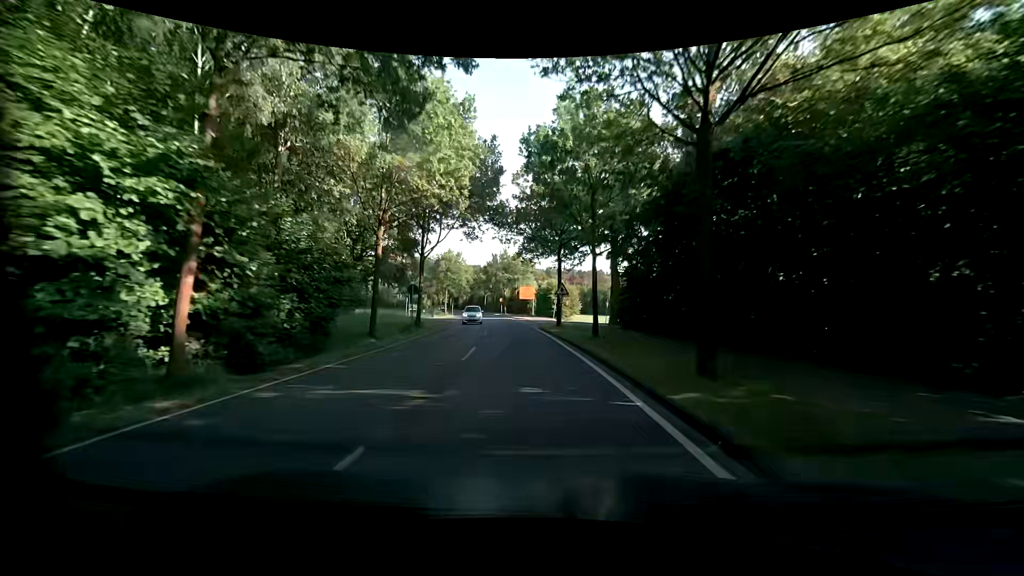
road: unclassified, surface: asphalt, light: Day
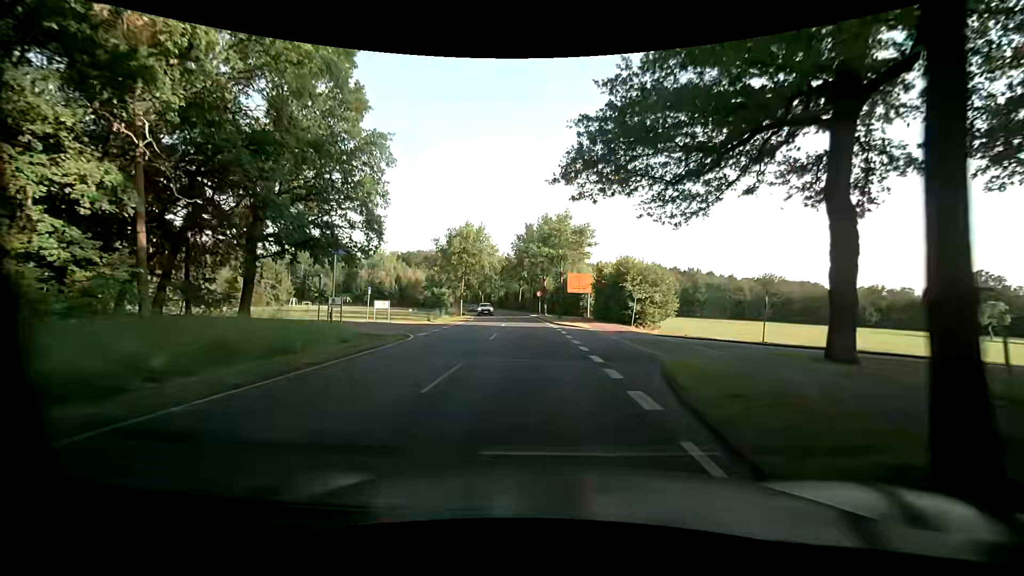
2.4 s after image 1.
(-1.0, +28.8) m; -4°
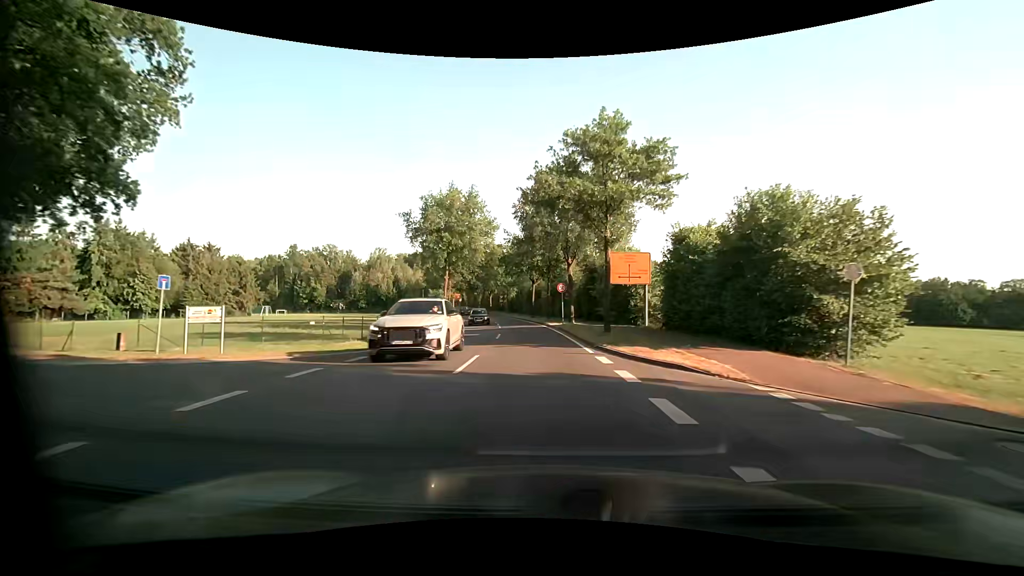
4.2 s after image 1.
(-0.6, +21.8) m; -3°
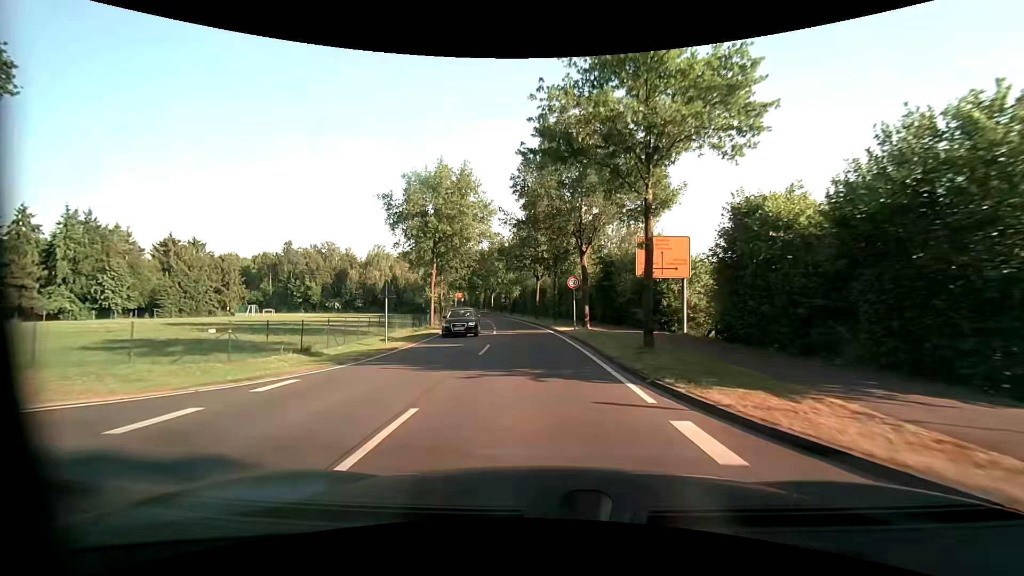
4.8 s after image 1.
(0.0, +7.3) m; 0°
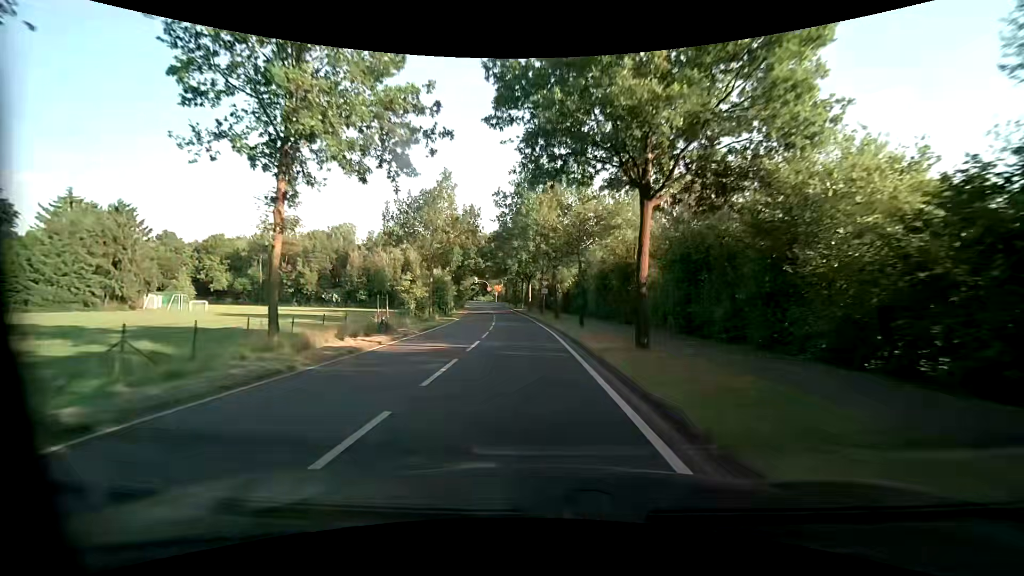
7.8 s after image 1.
(-1.5, +36.8) m; -6°
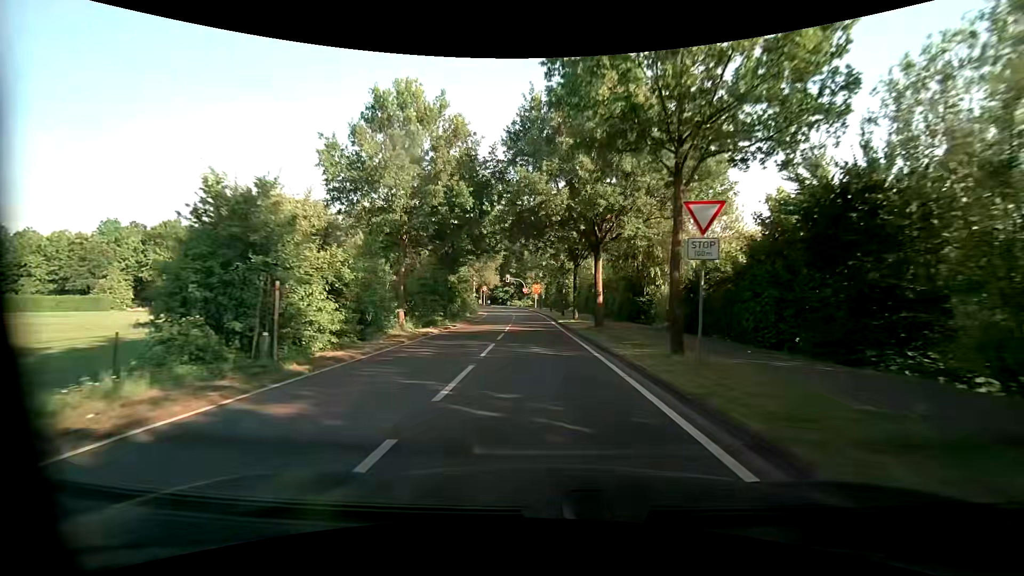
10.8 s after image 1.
(-2.2, +37.2) m; -5°
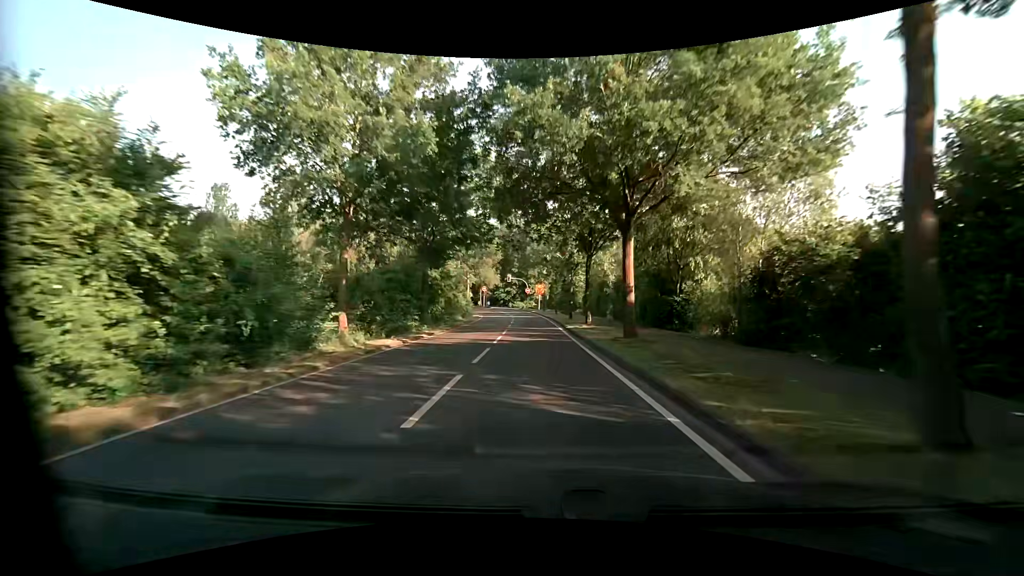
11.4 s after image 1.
(0.0, +7.5) m; 0°
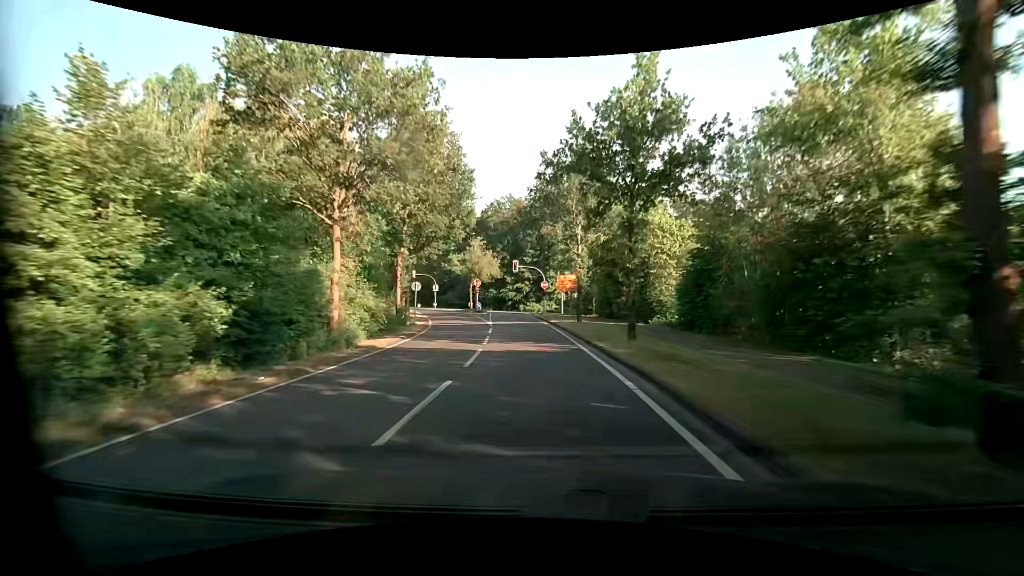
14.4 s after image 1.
(-0.8, +36.7) m; -2°
(0, +10) (0, +20) (-1, +30) (-1, +40) (-2, +50) (-3, +60) (-4, +70) (-6, +80) (-10, +89) (-15, +97) m
